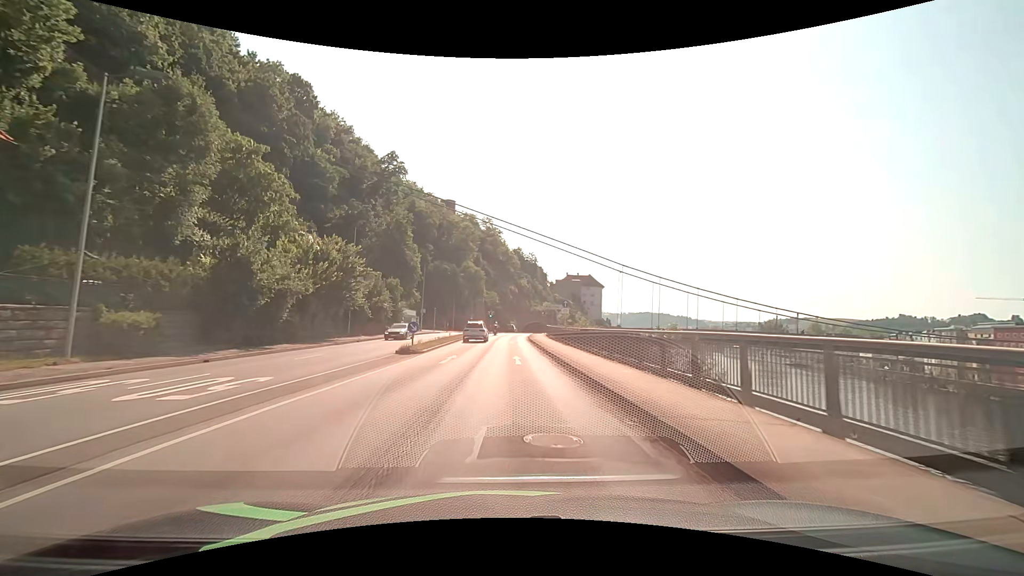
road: primary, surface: asphalt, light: Day
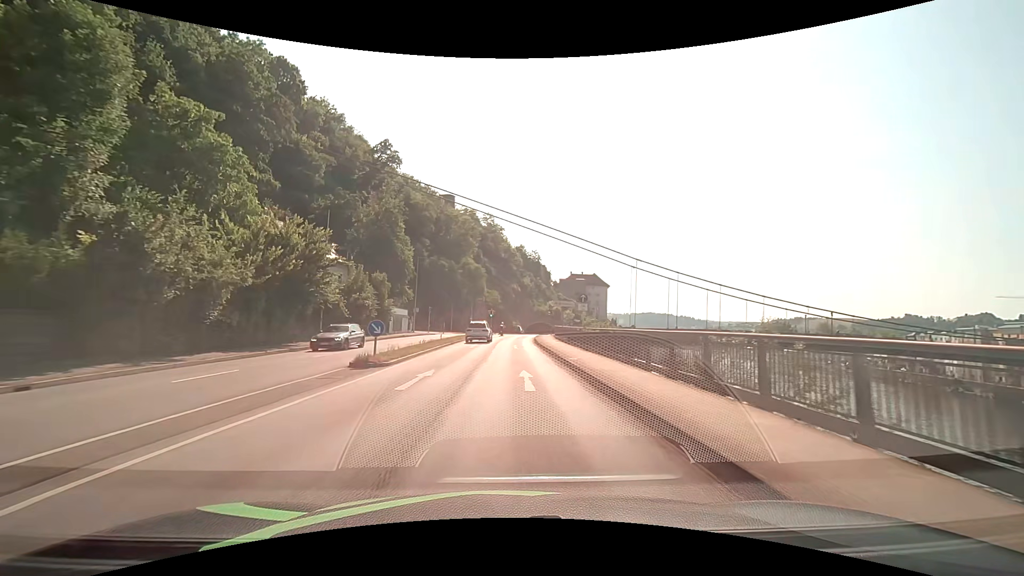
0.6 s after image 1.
(0.0, +7.6) m; 0°
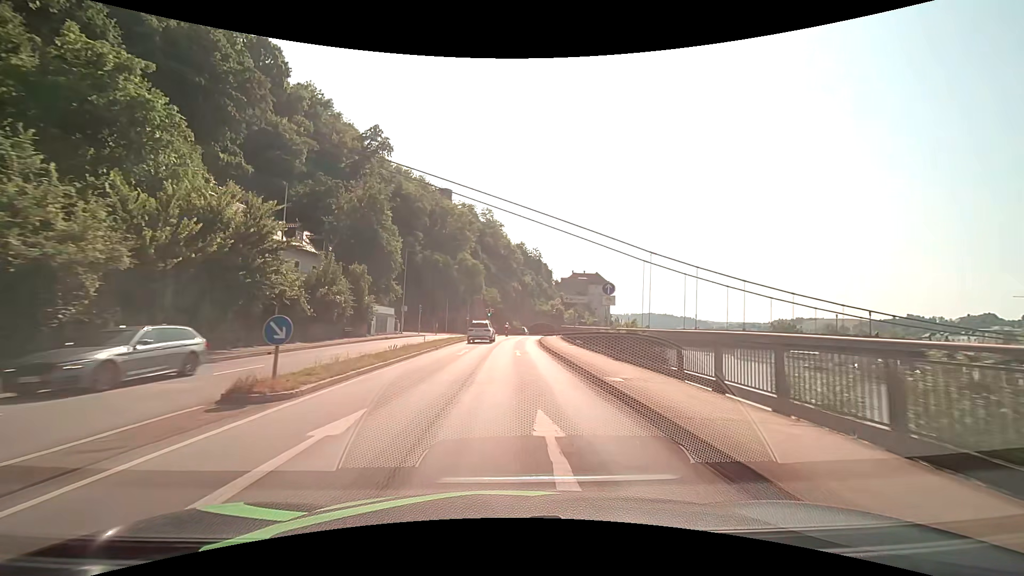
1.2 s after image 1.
(0.0, +7.6) m; 0°
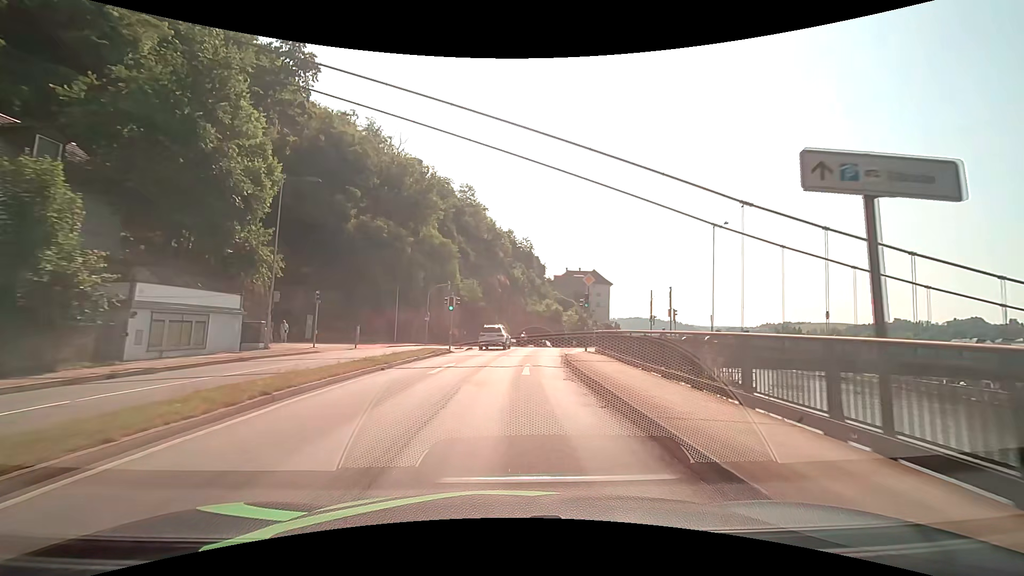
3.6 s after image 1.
(+0.2, +30.3) m; +1°
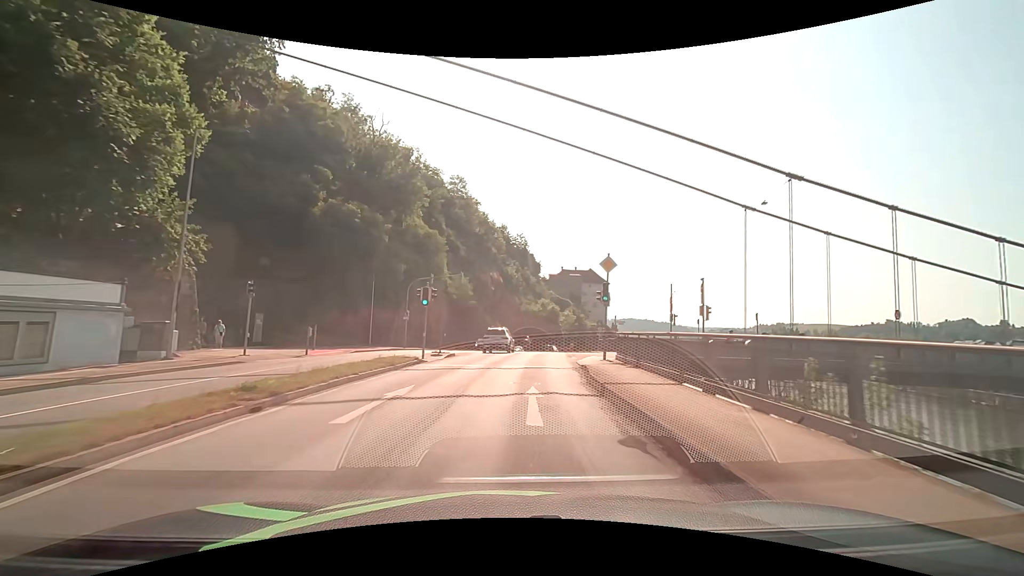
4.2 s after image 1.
(+0.1, +7.6) m; +1°
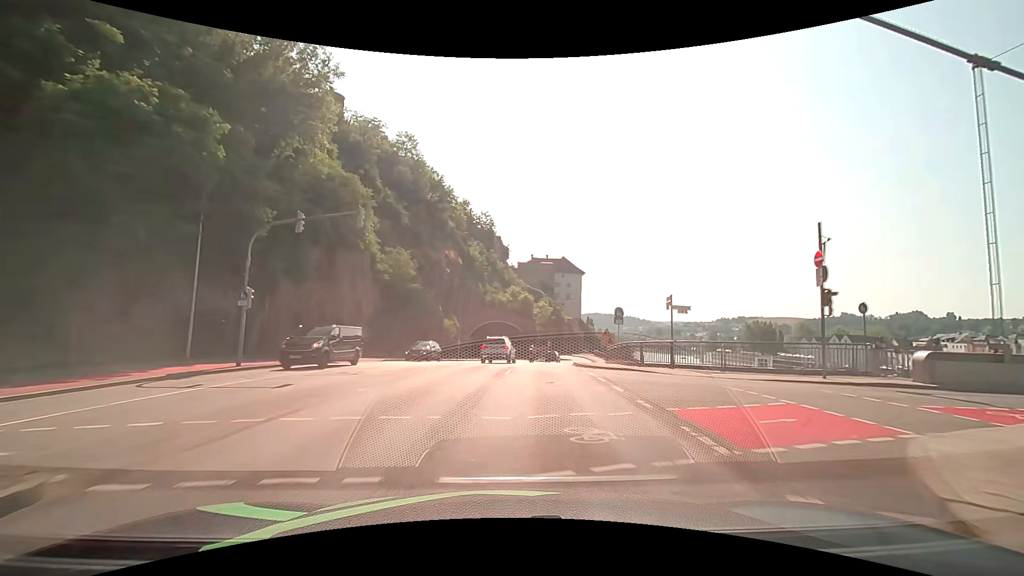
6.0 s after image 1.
(+0.7, +22.6) m; +4°
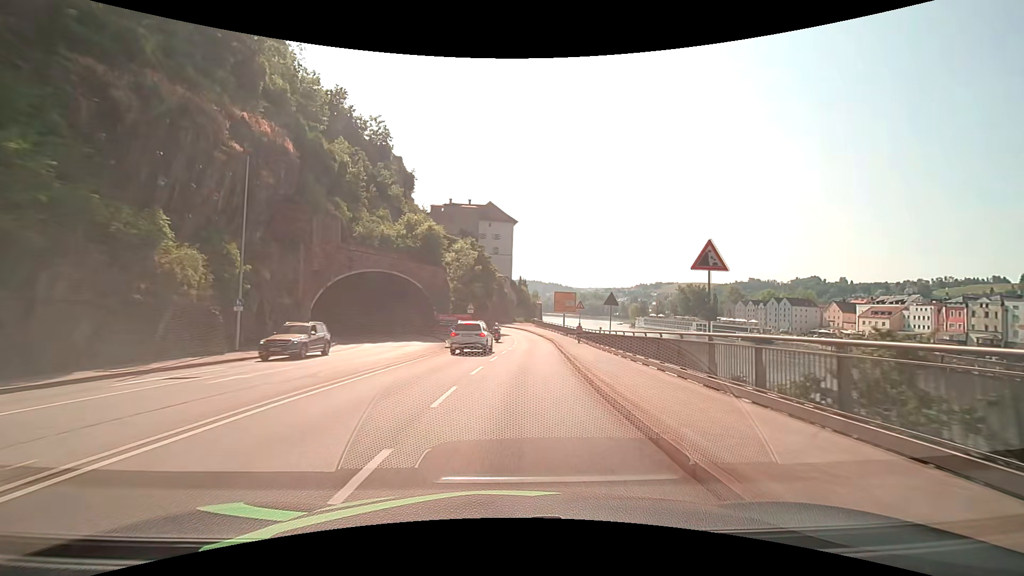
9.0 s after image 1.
(+3.3, +38.3) m; +9°
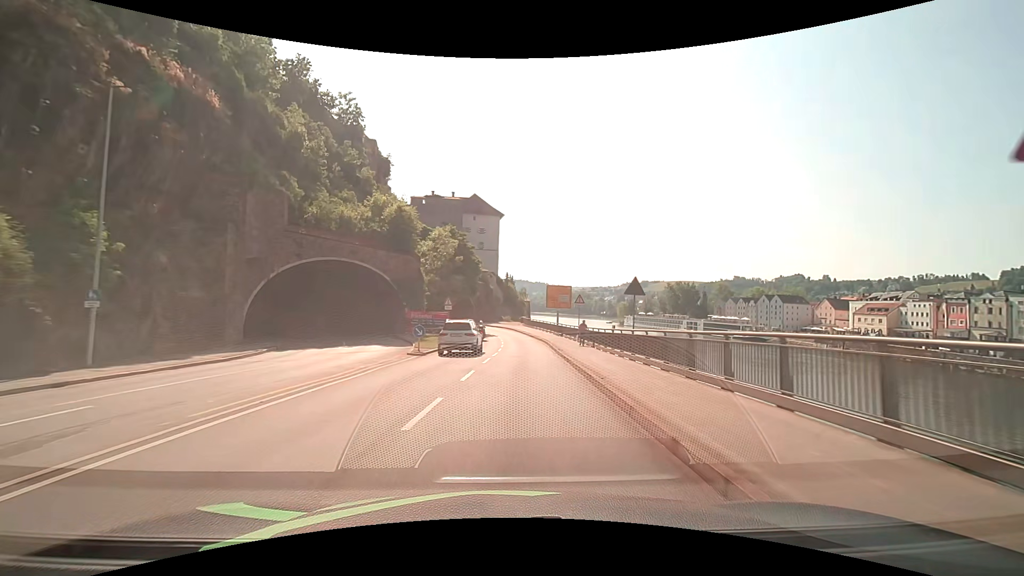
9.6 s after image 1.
(+0.1, +7.9) m; +1°
(0, +10) (0, +20) (+1, +30) (+1, +40) (+1, +50) (-1, +60) (-3, +70) (-7, +79) (-12, +87) (-18, +95) m
